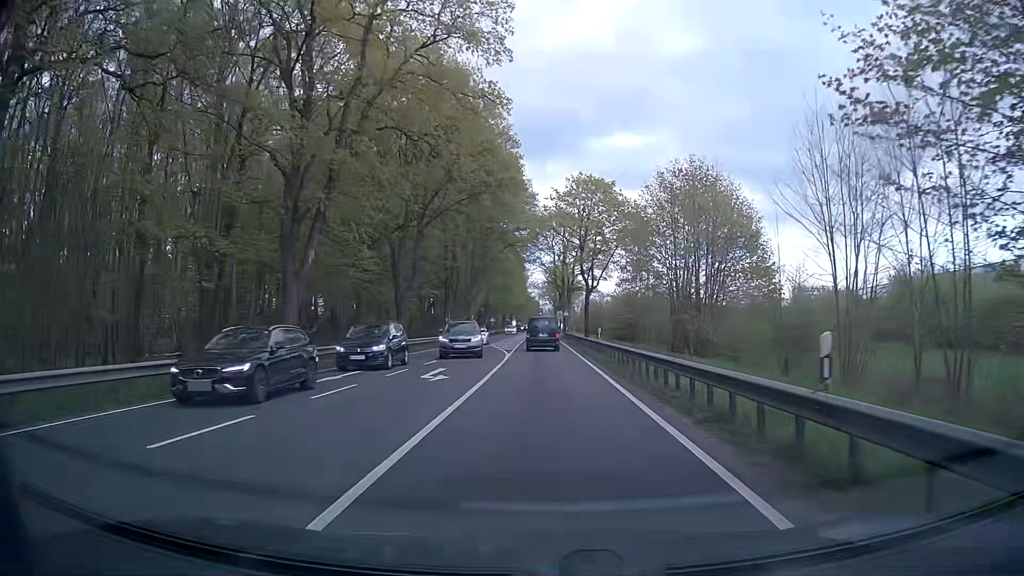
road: primary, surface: asphalt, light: Day
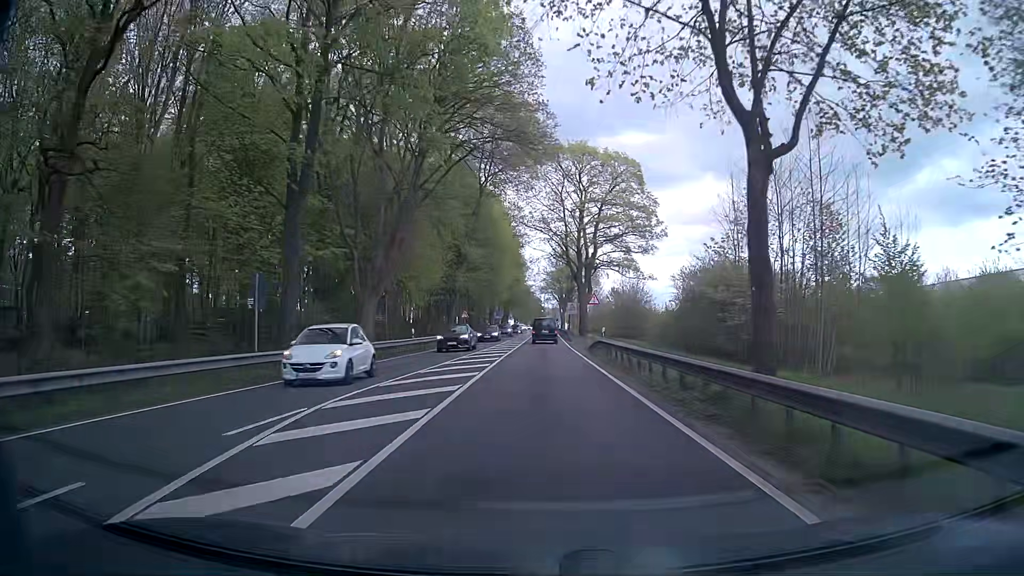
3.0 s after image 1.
(-0.1, +41.2) m; 0°
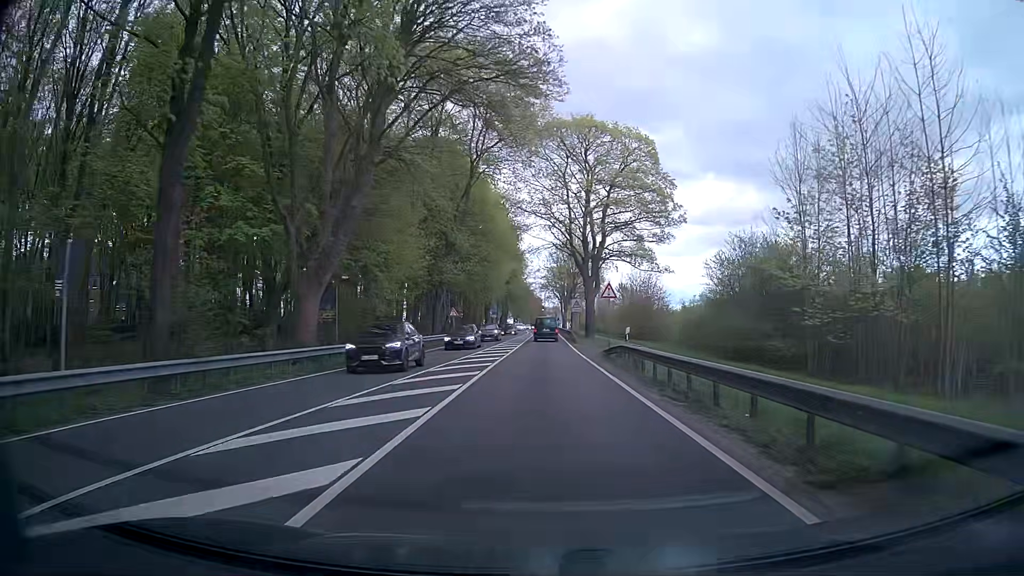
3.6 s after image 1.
(-0.1, +8.7) m; 0°
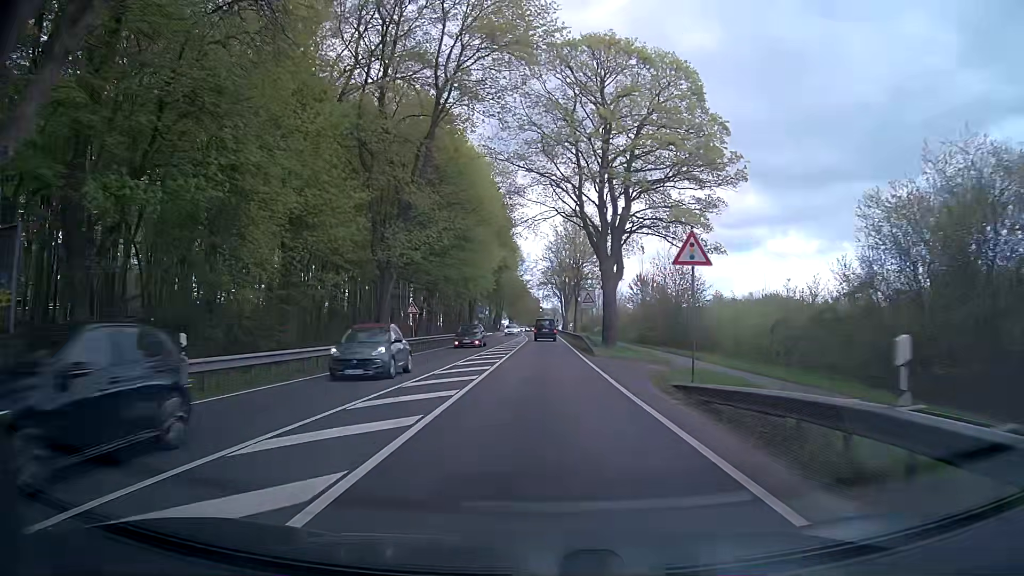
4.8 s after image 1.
(-0.1, +17.9) m; 0°
(0, +10) (0, +20) (0, +30) (0, +40) (0, +50) (0, +60) (0, +70) (0, +80) (0, +90) (+1, +100) m
